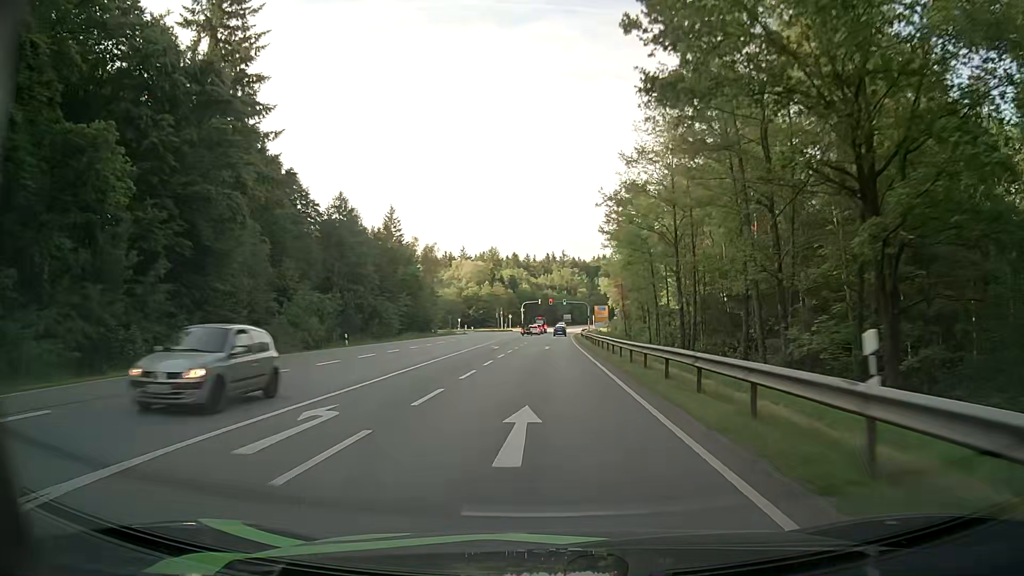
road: secondary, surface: asphalt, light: Day
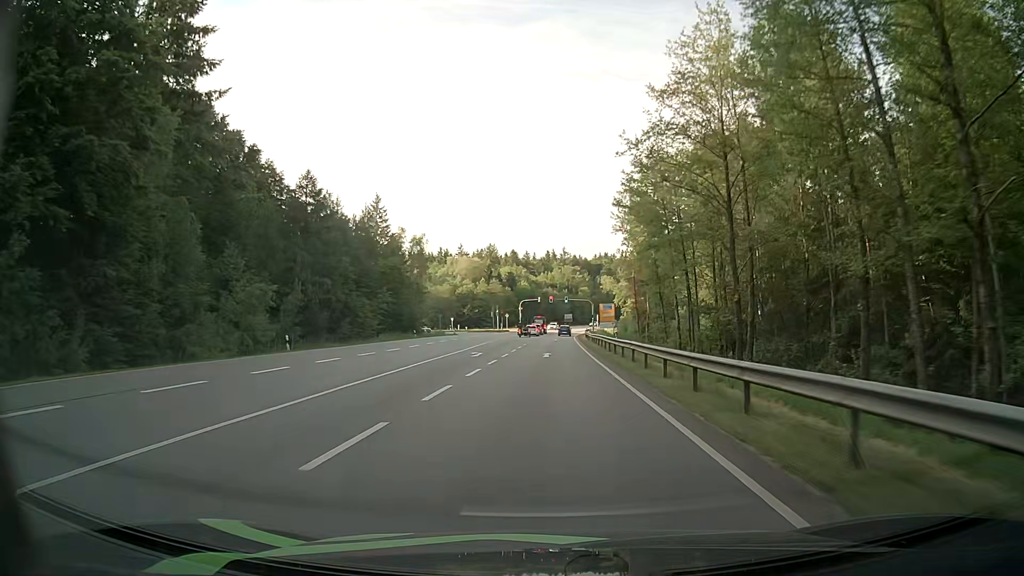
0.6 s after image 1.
(+0.1, +11.5) m; 0°
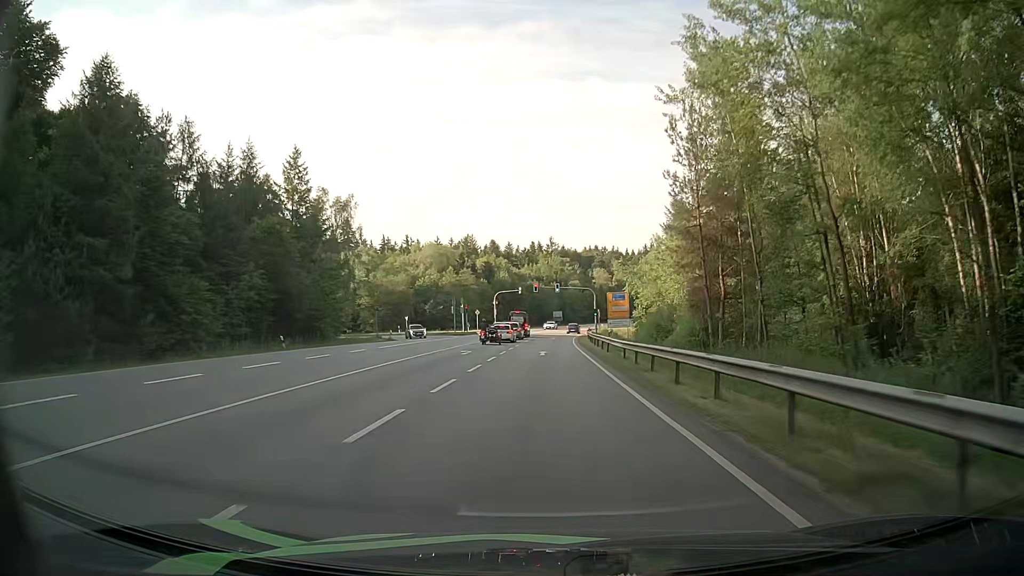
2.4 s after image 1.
(+0.4, +34.4) m; +1°
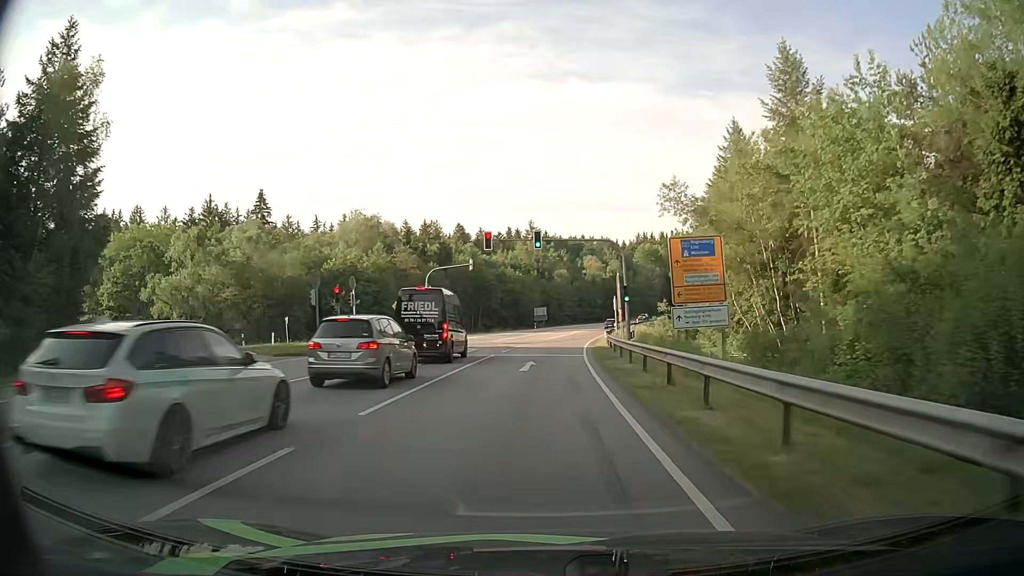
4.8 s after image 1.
(+0.8, +45.6) m; +2°
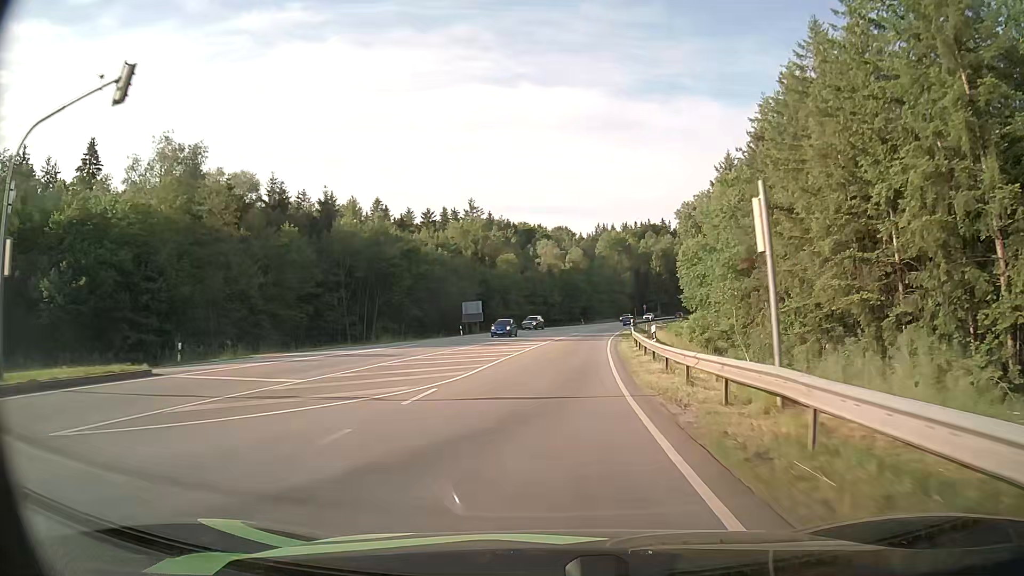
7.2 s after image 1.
(+1.2, +44.8) m; +4°
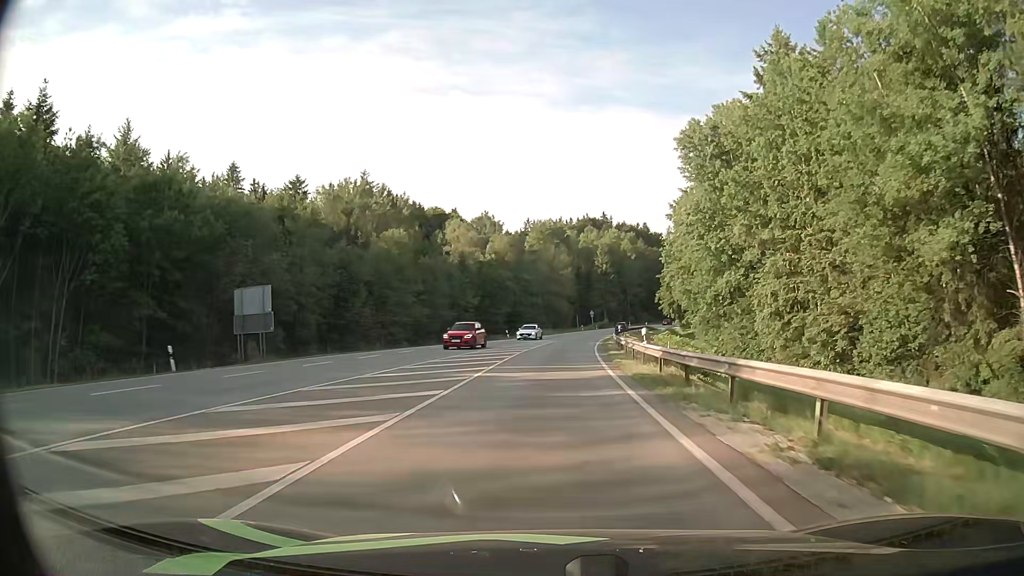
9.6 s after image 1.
(+2.3, +43.6) m; +6°
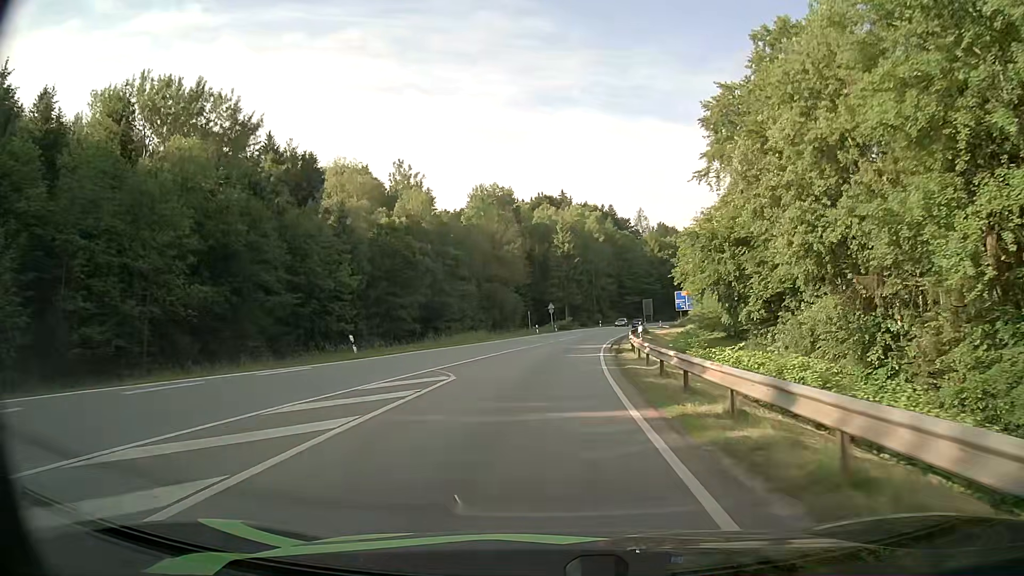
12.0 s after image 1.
(+1.9, +42.3) m; +4°
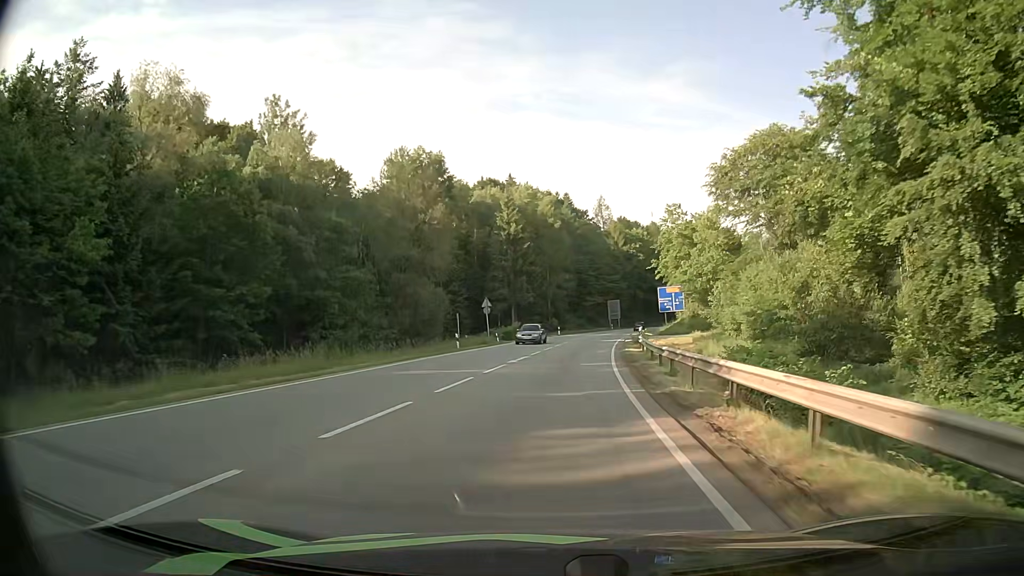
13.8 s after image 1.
(+1.2, +30.8) m; +4°
(0, +10) (+1, +20) (+1, +30) (+2, +40) (+3, +50) (+5, +60) (+6, +70) (+8, +80) (+10, +89) (+12, +99) m
